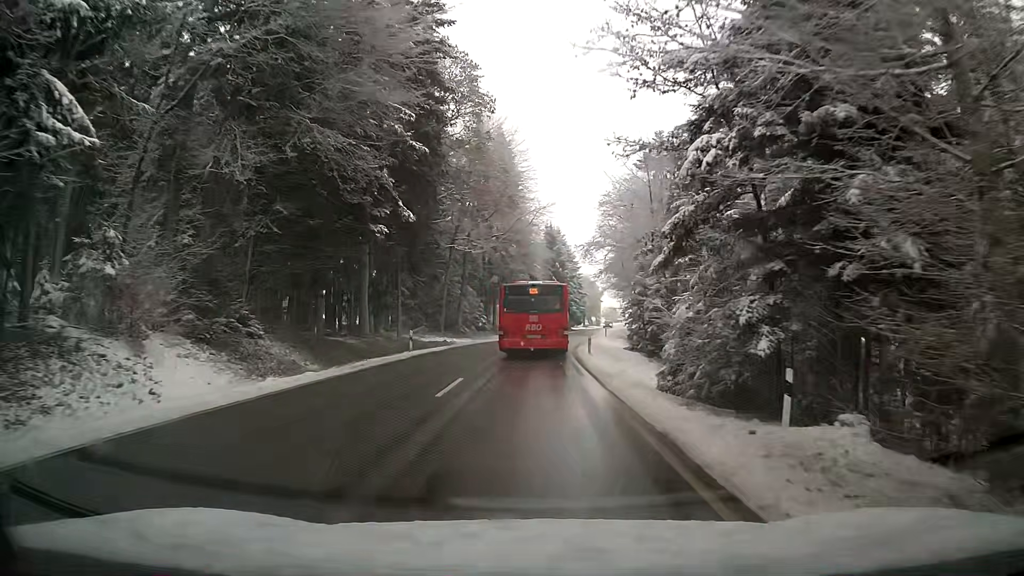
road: tertiary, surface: asphalt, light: Day
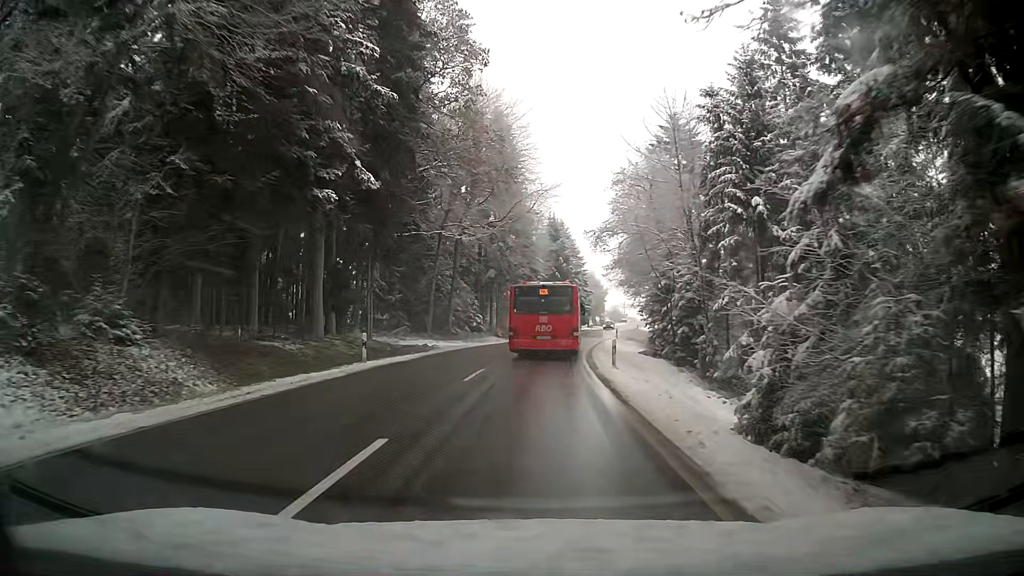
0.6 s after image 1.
(-0.1, +8.6) m; -1°
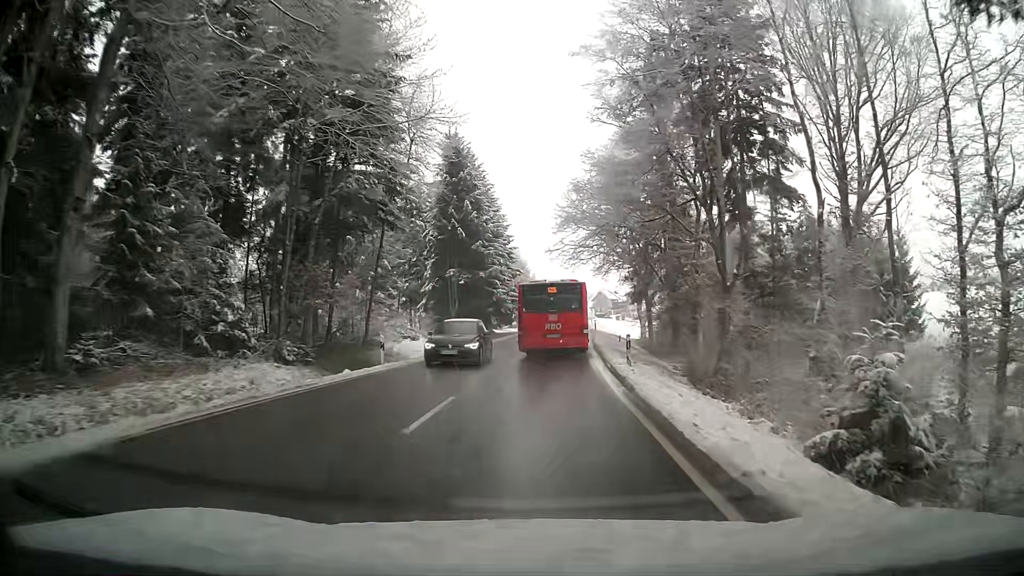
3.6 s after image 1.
(+3.0, +43.1) m; +8°
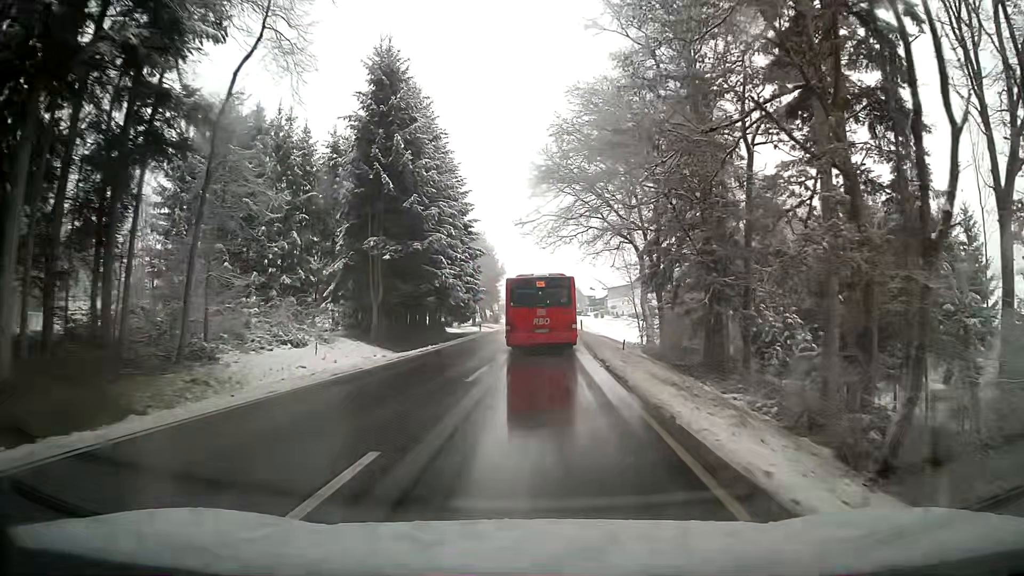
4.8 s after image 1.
(+0.3, +17.5) m; +2°
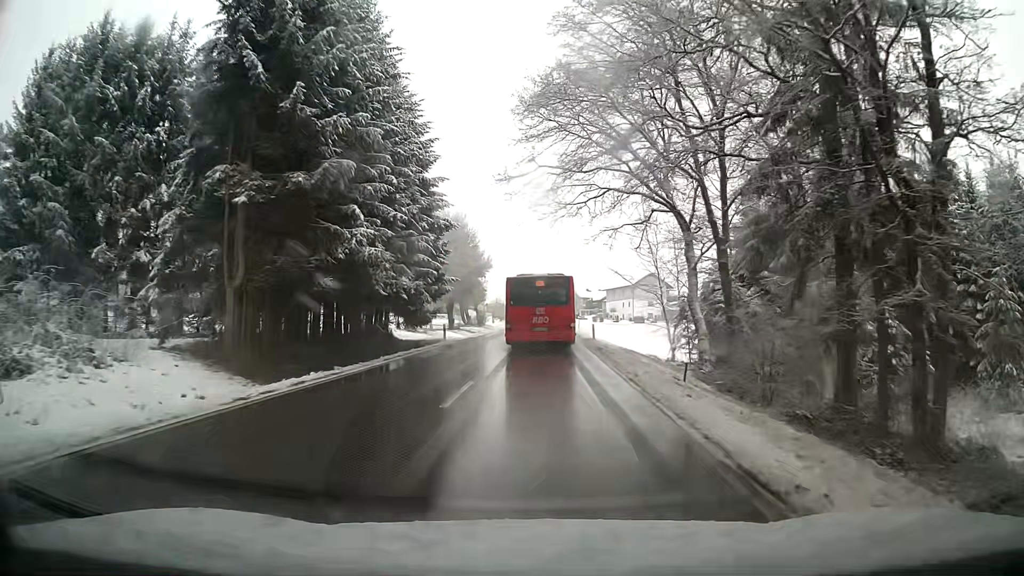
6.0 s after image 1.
(+0.1, +16.4) m; +1°
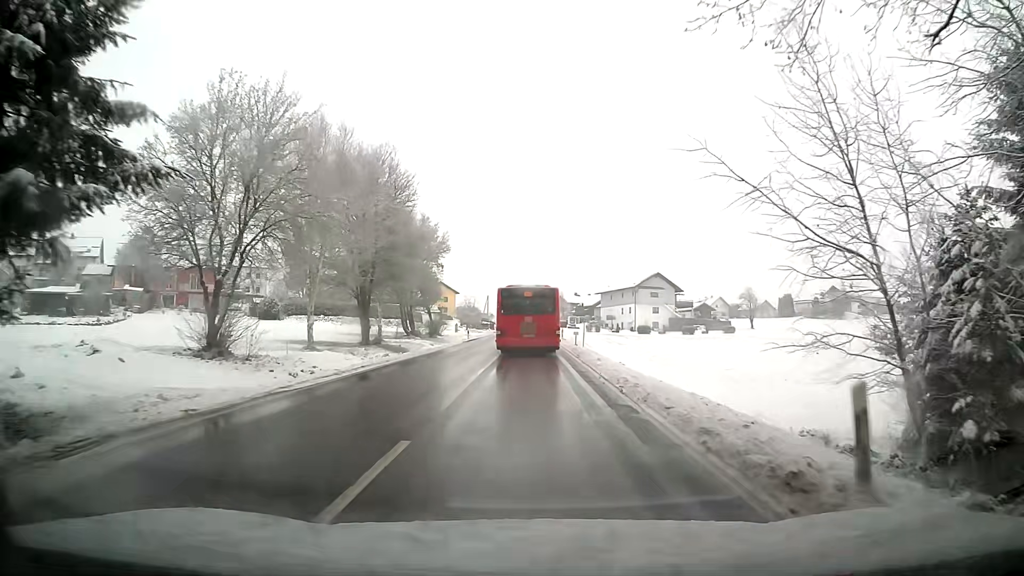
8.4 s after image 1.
(+0.4, +30.2) m; +1°
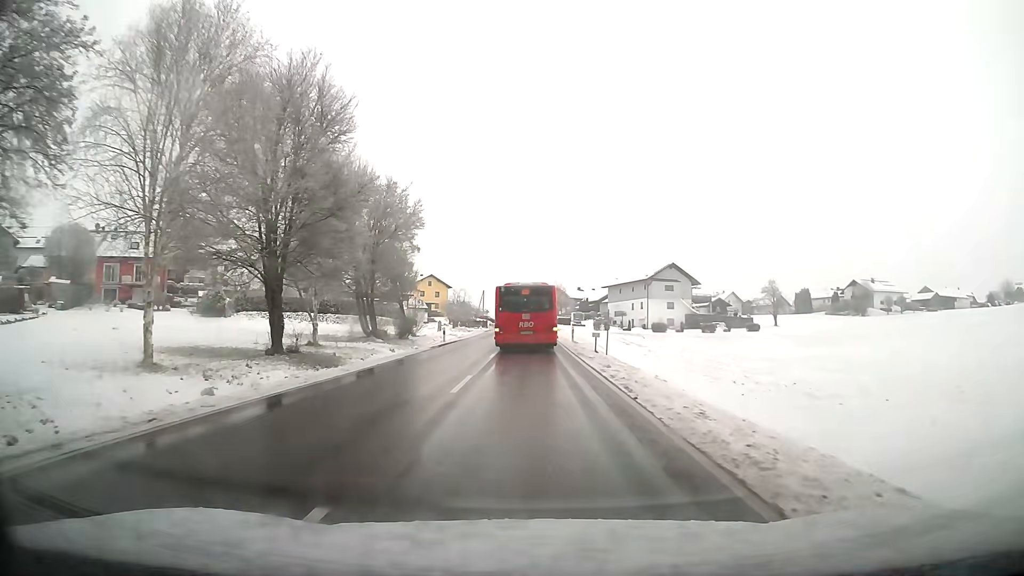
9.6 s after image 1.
(0.0, +14.9) m; 0°
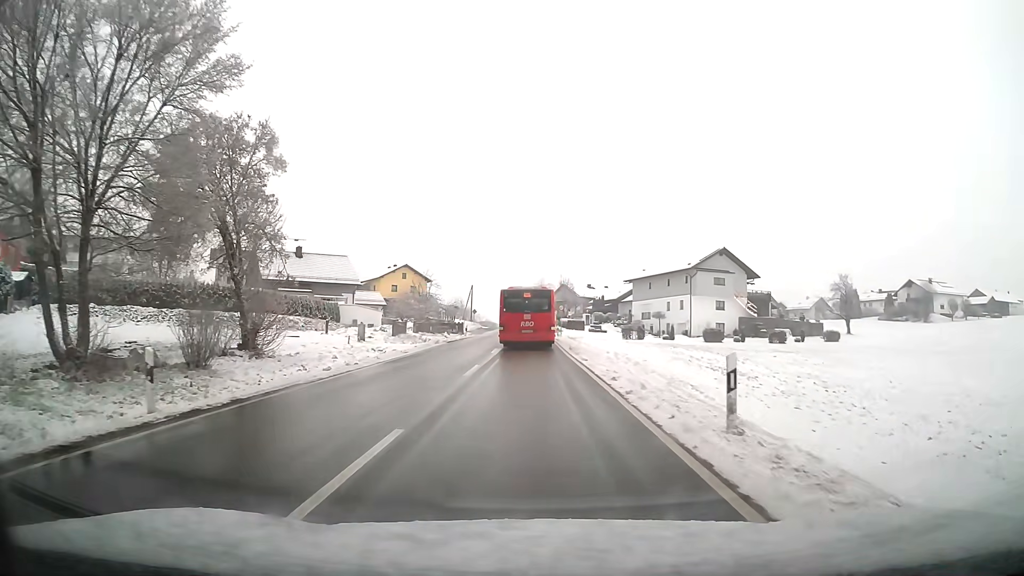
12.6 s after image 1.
(0.0, +32.0) m; 0°
(0, +10) (0, +20) (0, +30) (0, +40) (0, +50) (0, +60) (0, +70) (0, +80) (0, +90) (0, +100) m
